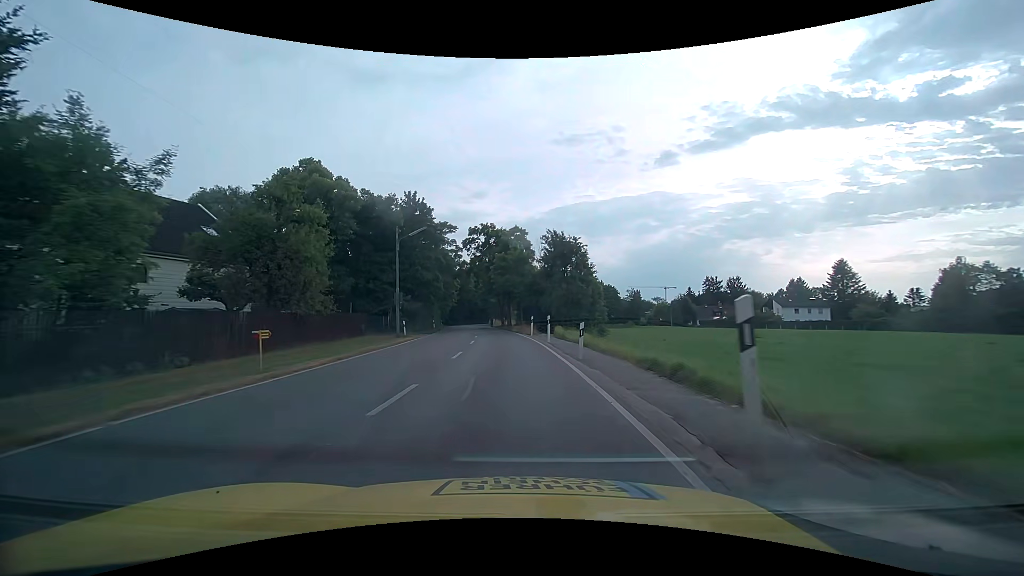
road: tertiary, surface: asphalt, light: Day
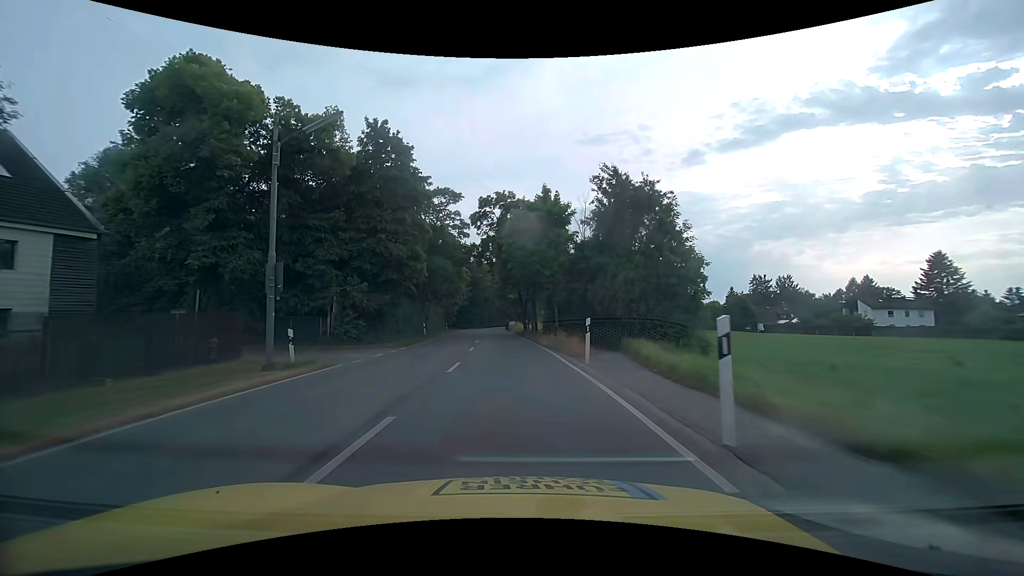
(-0.6, +20.9) m; -3°
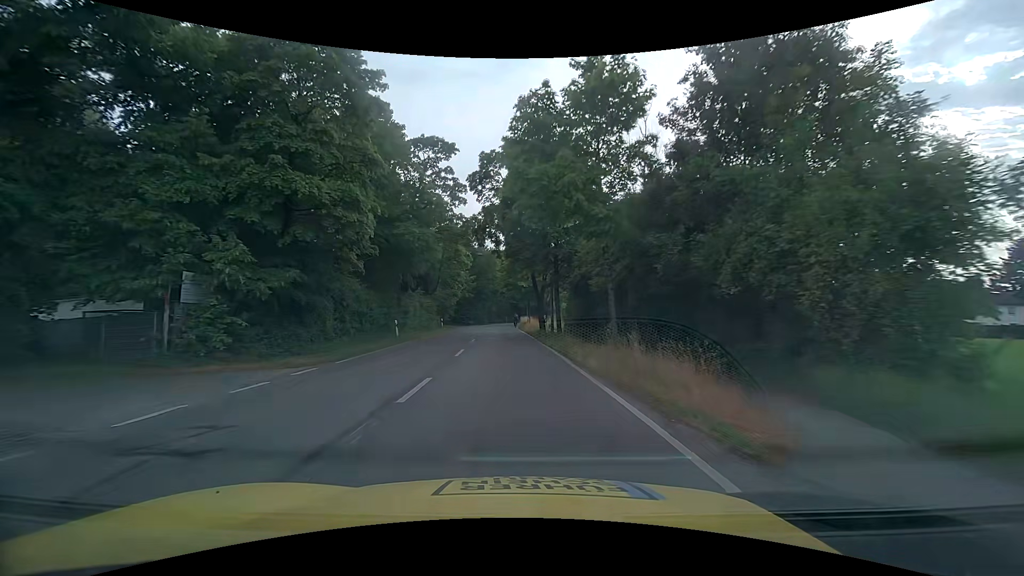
(-0.1, +14.3) m; -1°
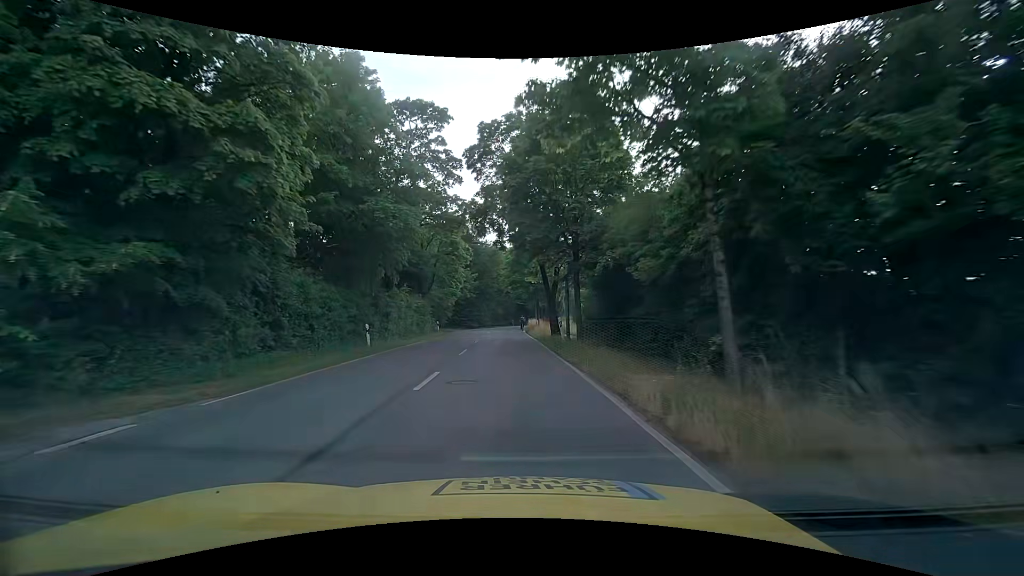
(-0.1, +7.3) m; -1°
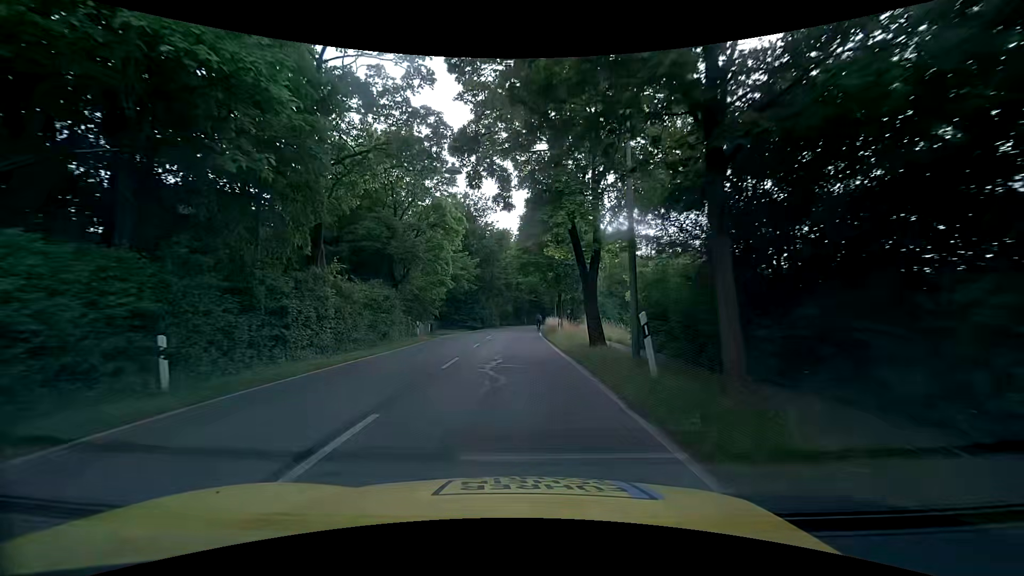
(-0.2, +14.6) m; -1°
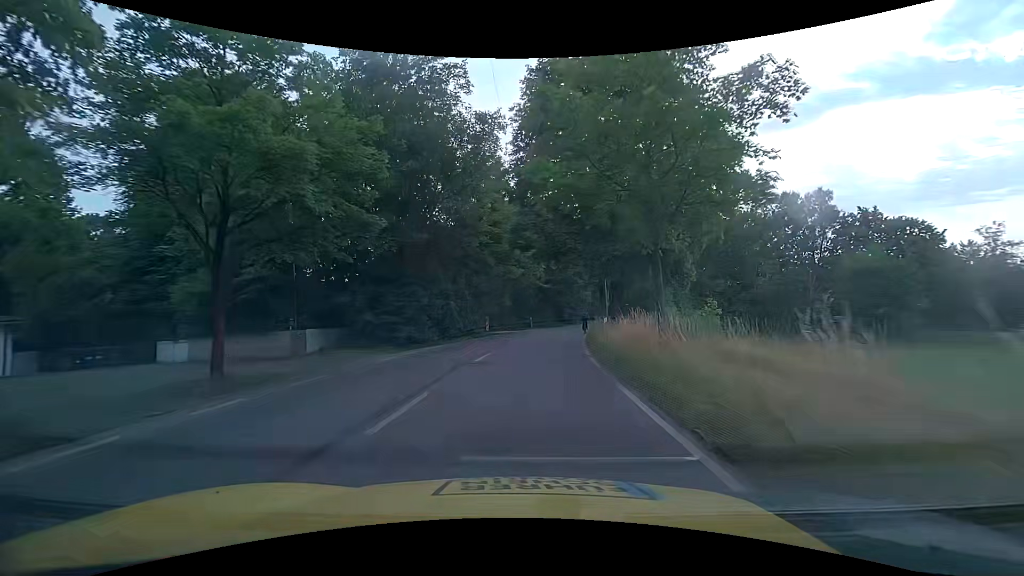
(-0.9, +34.2) m; -2°
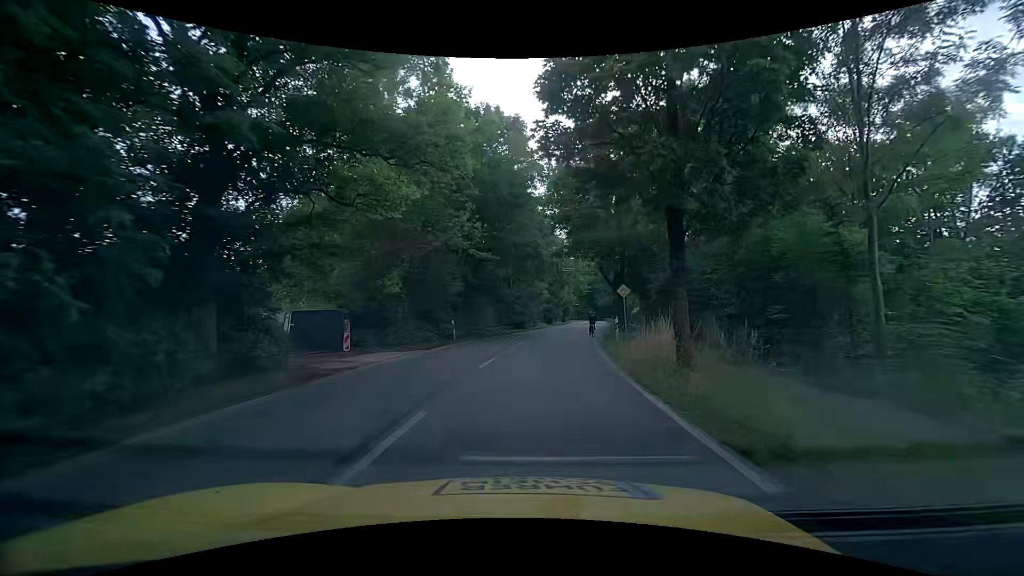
(+1.8, +28.6) m; +9°
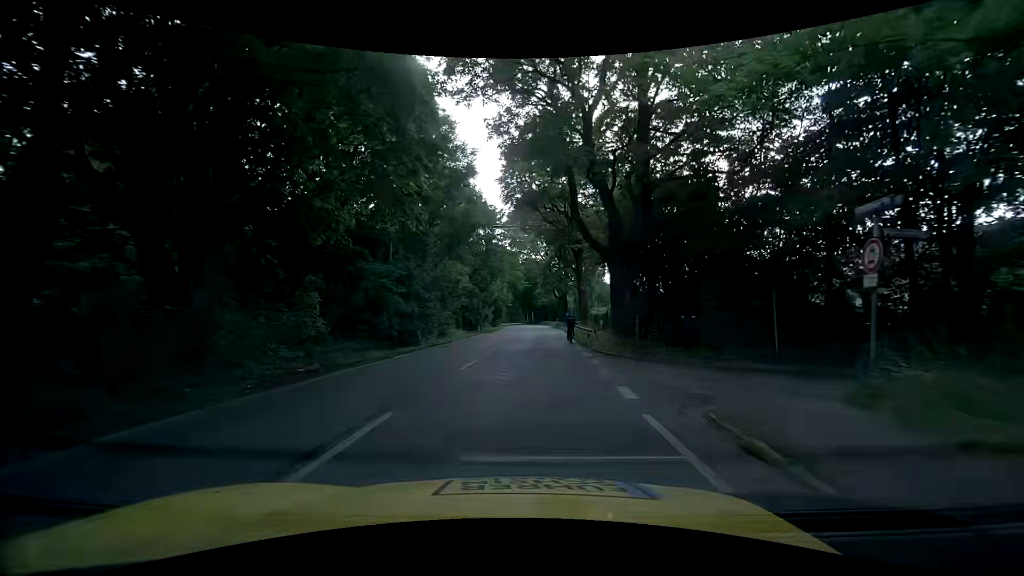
(+1.5, +26.6) m; +8°
(0, +10) (0, +20) (0, +30) (+1, +40) (+1, +50) (+1, +60) (+1, +70) (+1, +80) (0, +90) (0, +100) m
